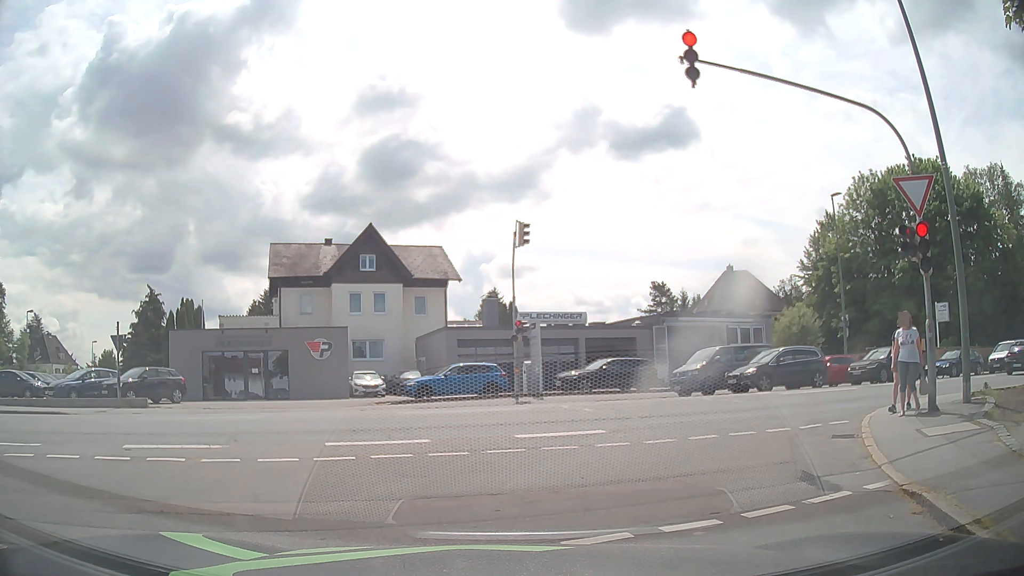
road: residential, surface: asphalt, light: Day
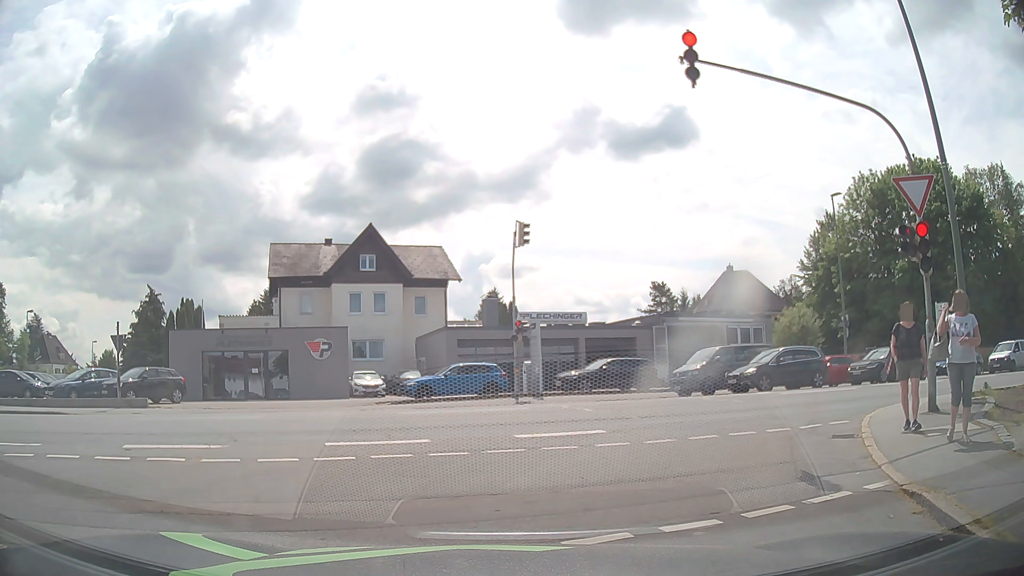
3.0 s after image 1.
(0.0, 0.0) m; 0°
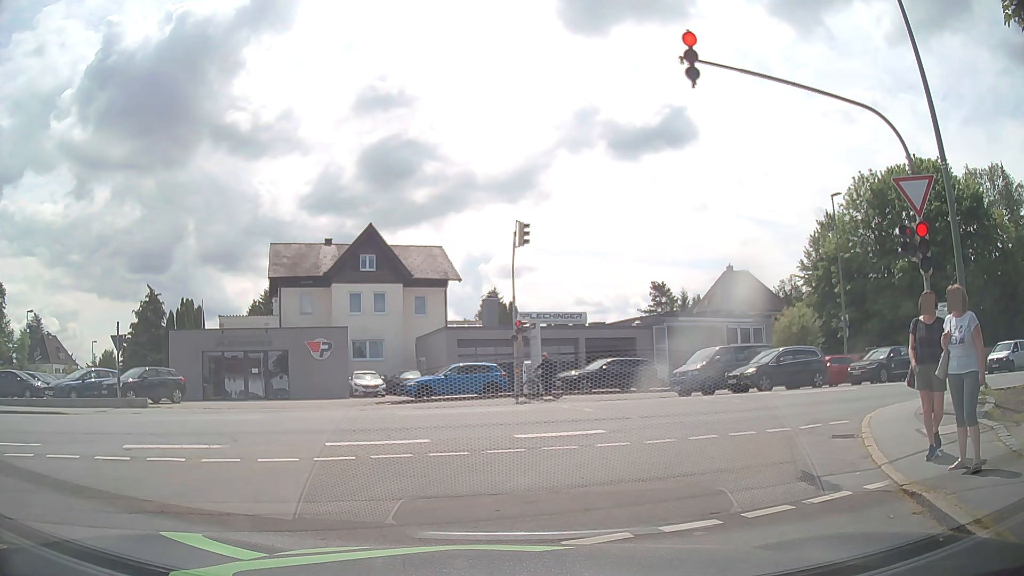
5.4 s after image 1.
(0.0, 0.0) m; 0°
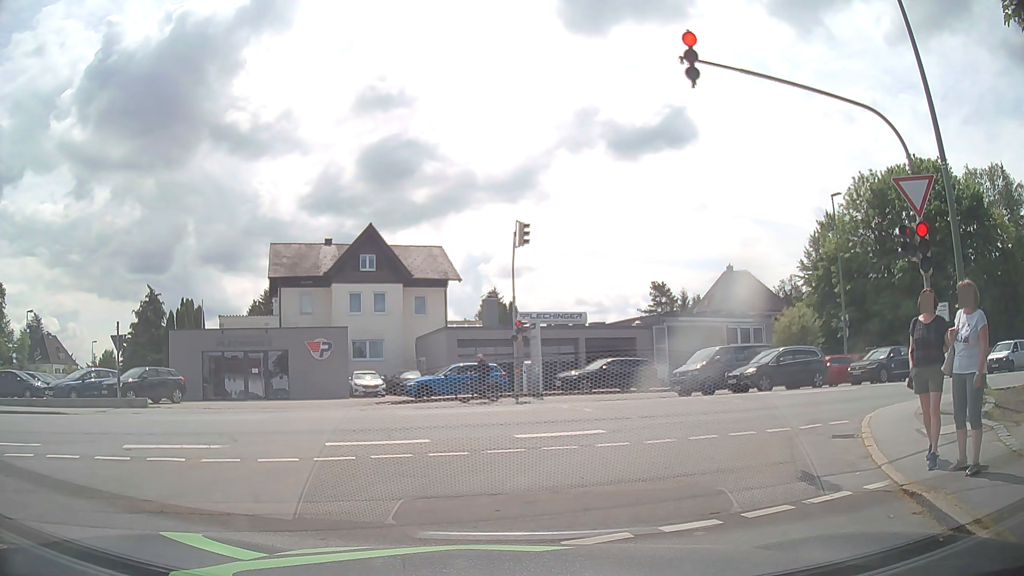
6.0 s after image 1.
(0.0, 0.0) m; 0°
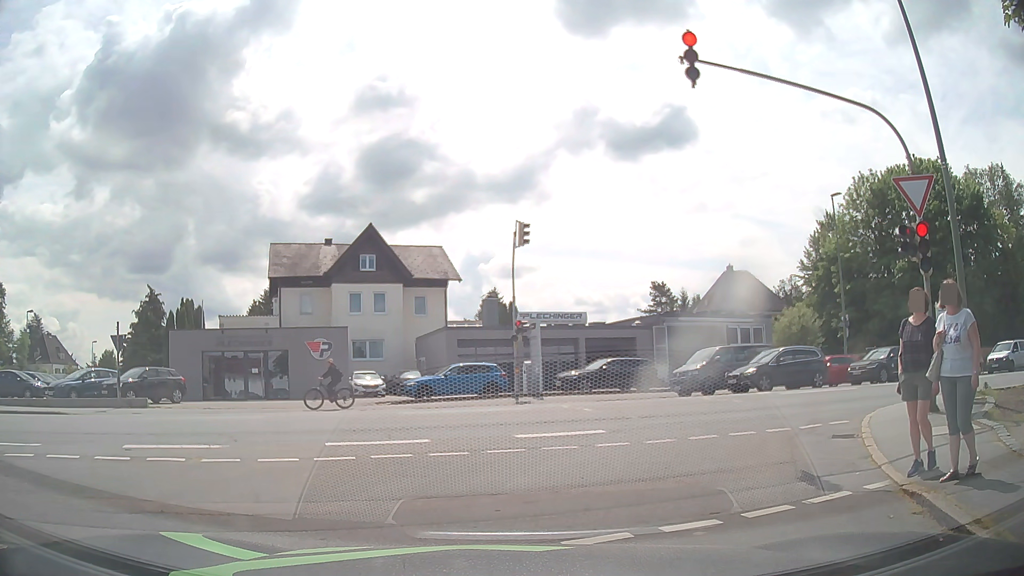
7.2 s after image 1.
(0.0, 0.0) m; 0°
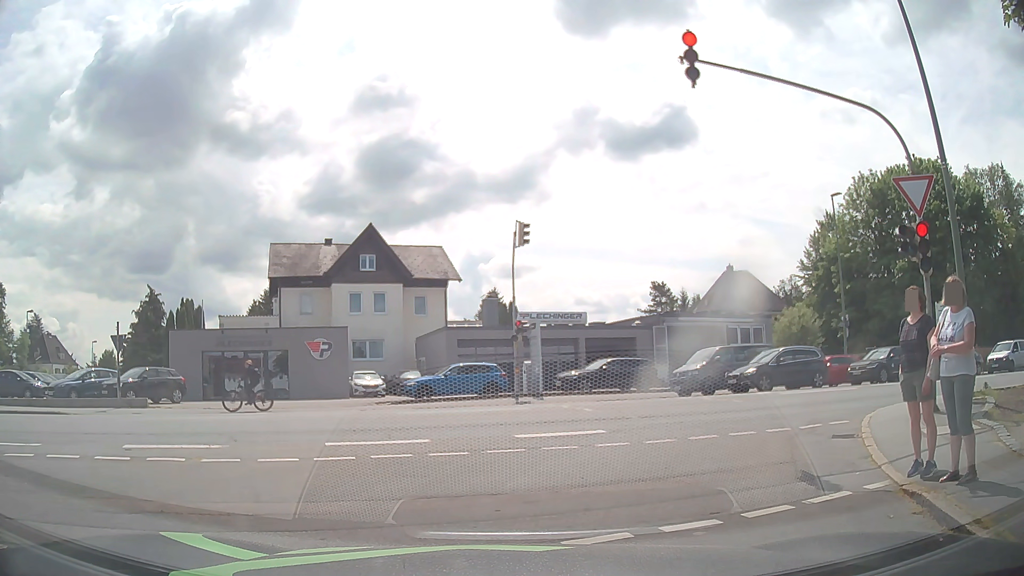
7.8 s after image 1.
(0.0, 0.0) m; 0°
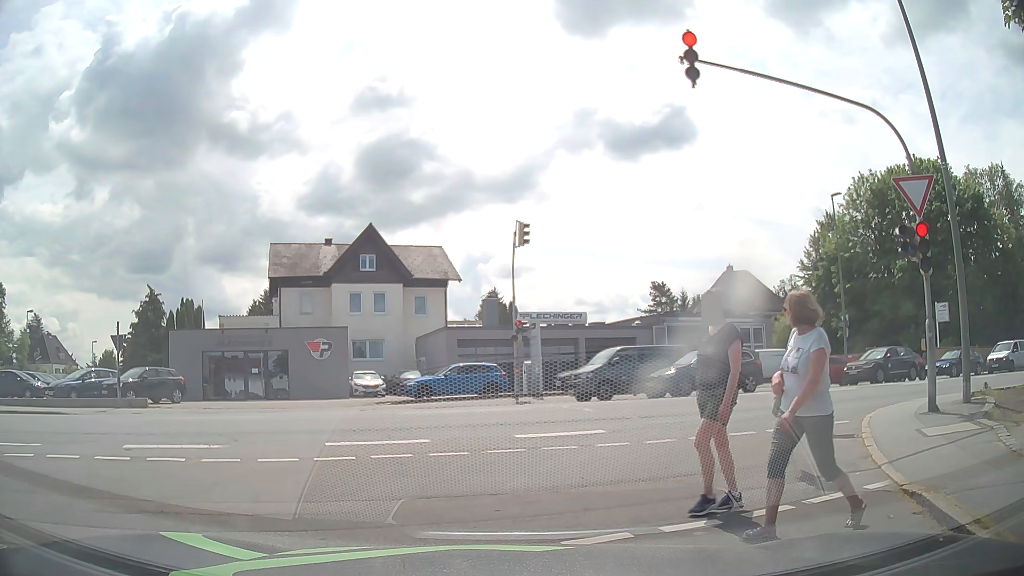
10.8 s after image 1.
(0.0, 0.0) m; 0°
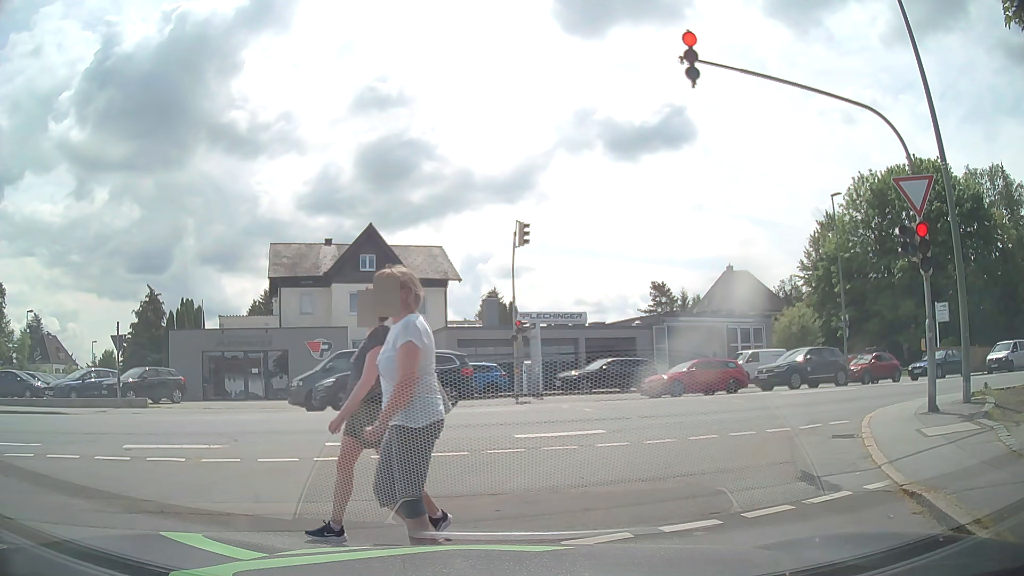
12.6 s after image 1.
(0.0, 0.0) m; 0°
